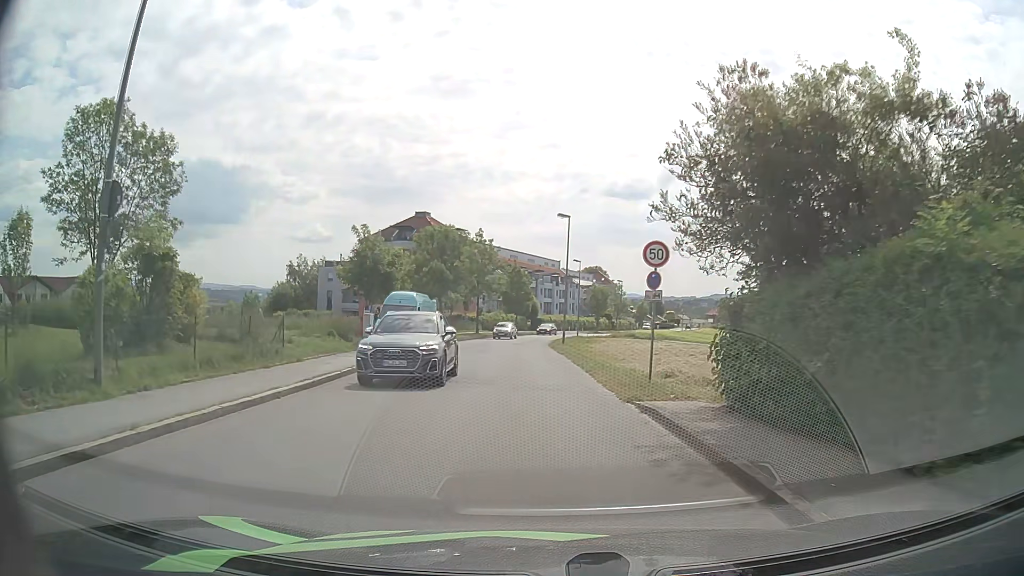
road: unclassified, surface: asphalt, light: Day
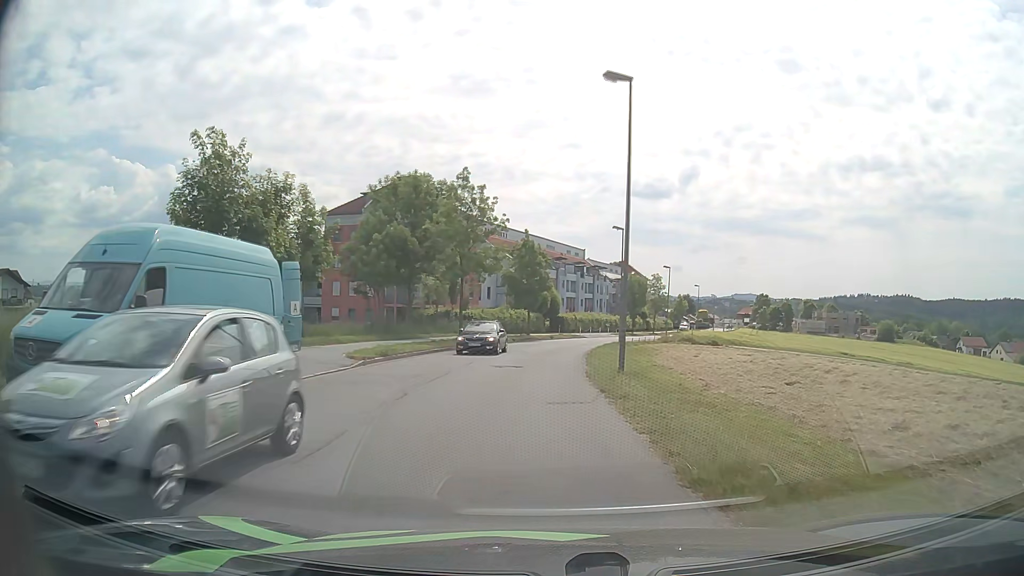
(-0.3, +24.3) m; -2°
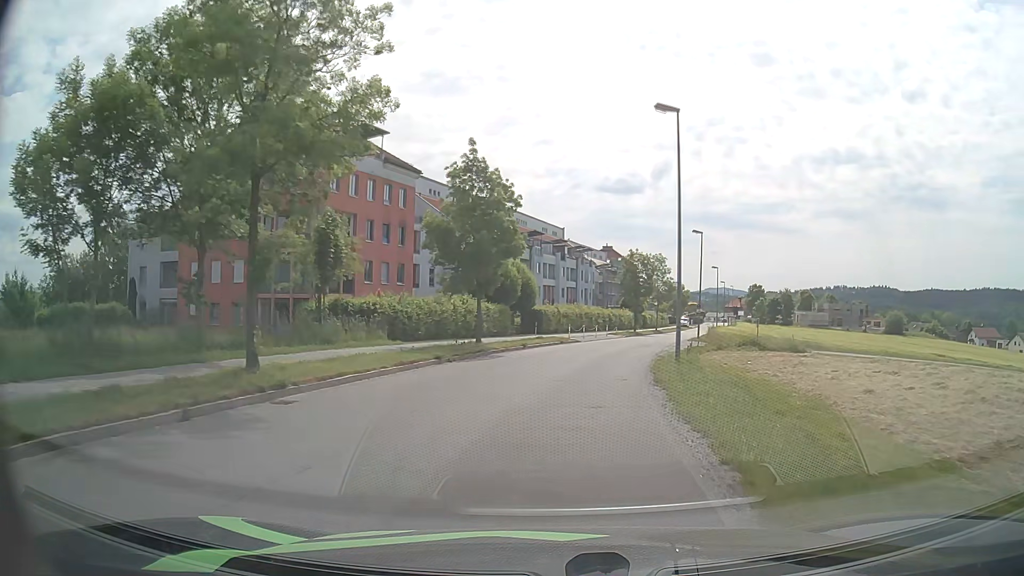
(+0.2, +26.3) m; +2°
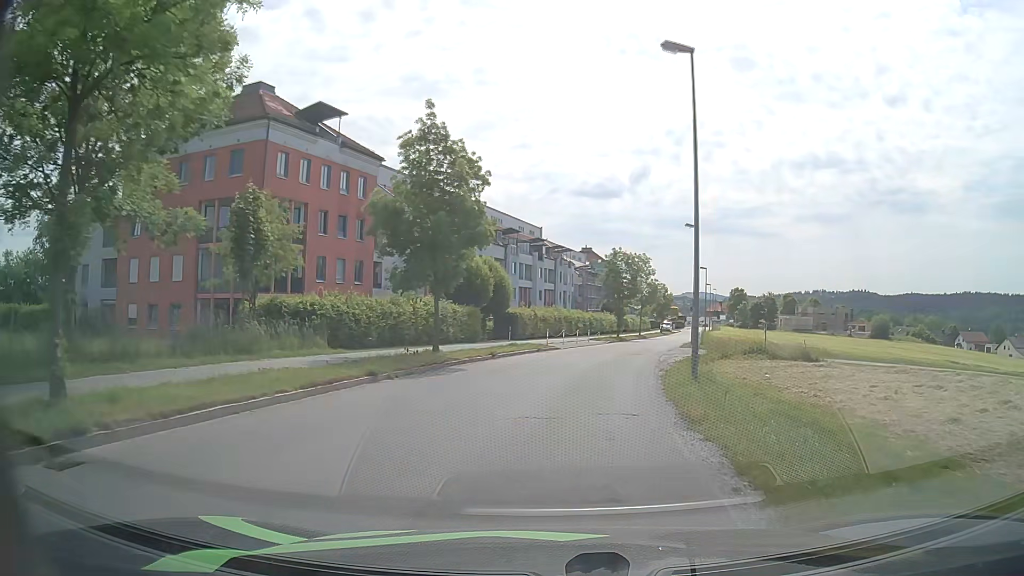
(+0.1, +5.4) m; +2°
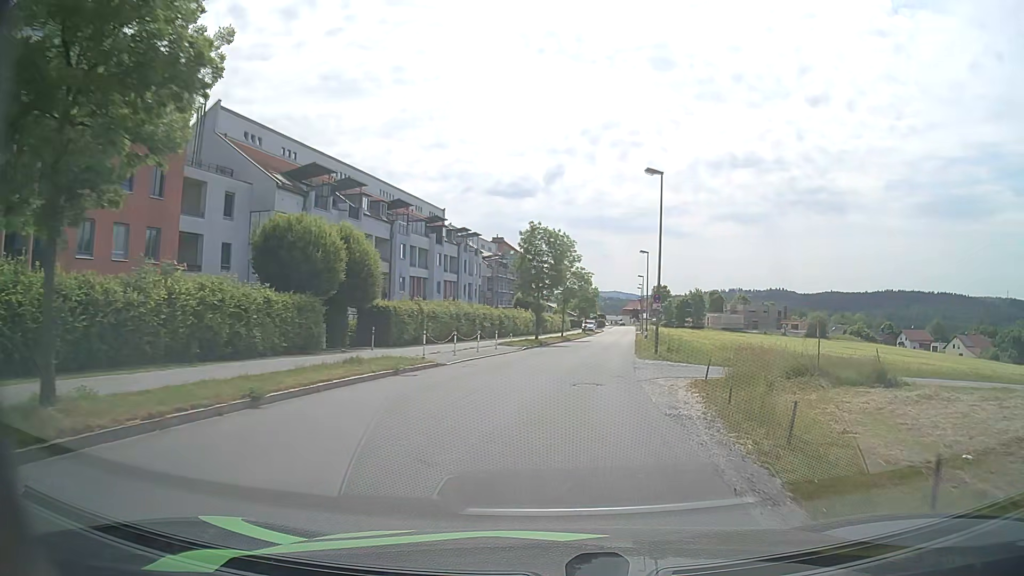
(+1.1, +16.0) m; +8°
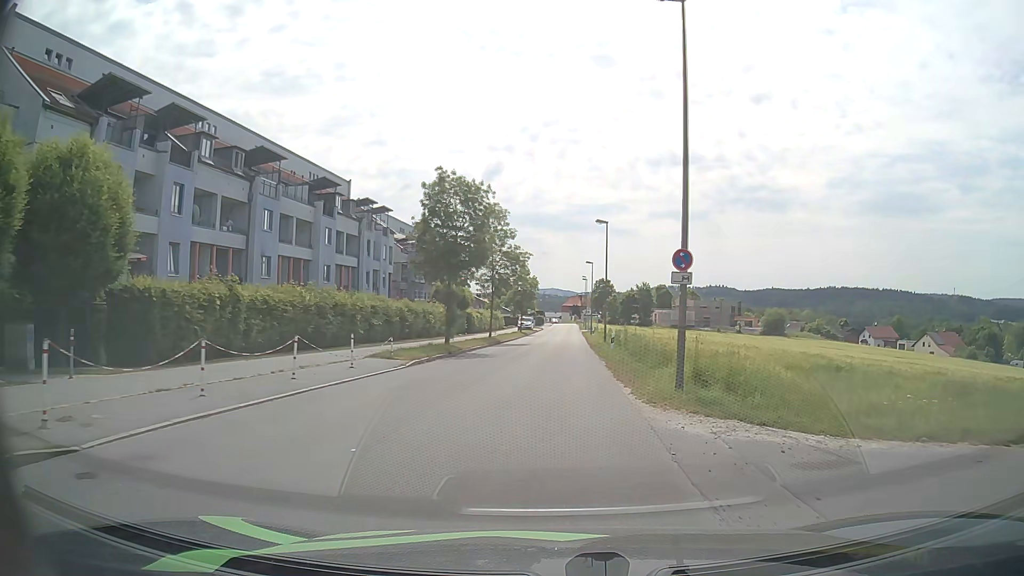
(+0.9, +16.6) m; +6°
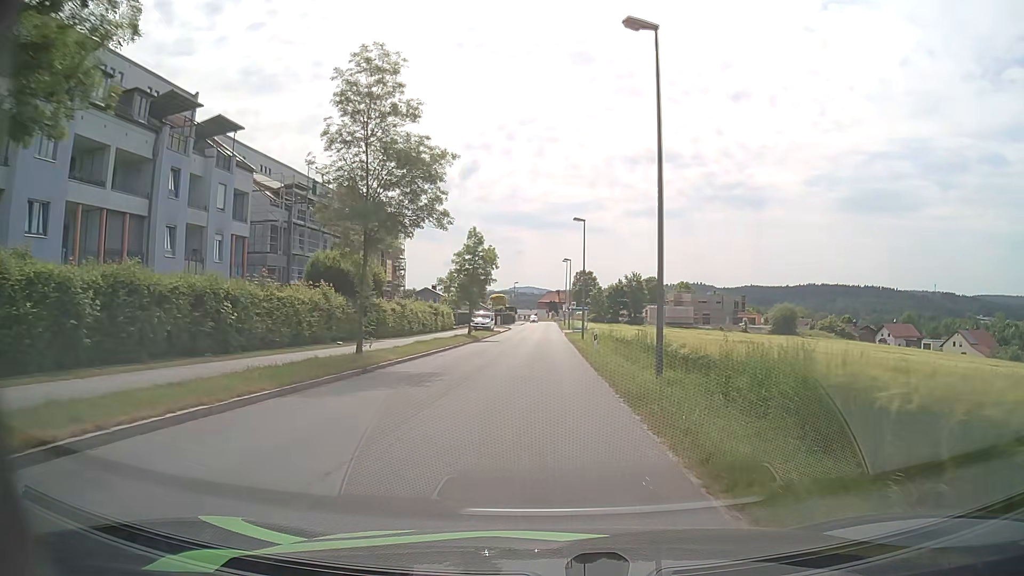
(+0.8, +29.6) m; +2°
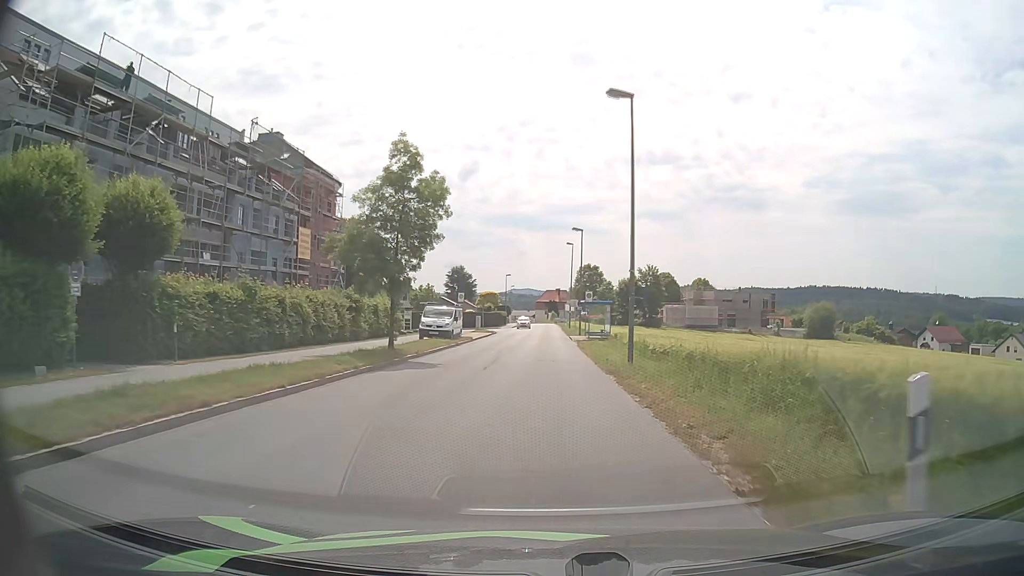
(0.0, +25.4) m; +1°
(0, +10) (0, +20) (0, +30) (0, +40) (0, +50) (0, +60) (0, +70) (-1, +80) (-1, +90) (-1, +100) m
